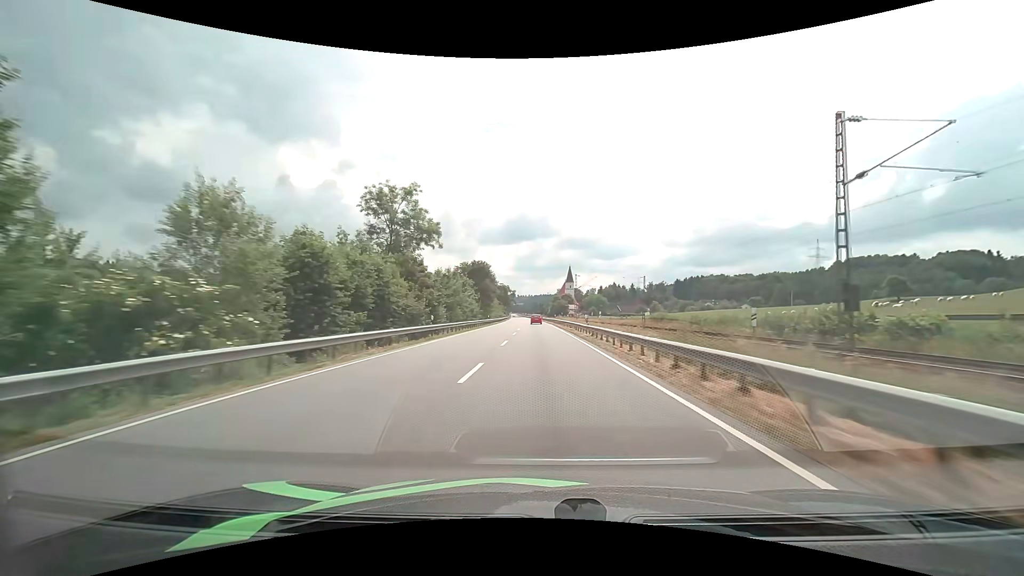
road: primary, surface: asphalt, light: Day
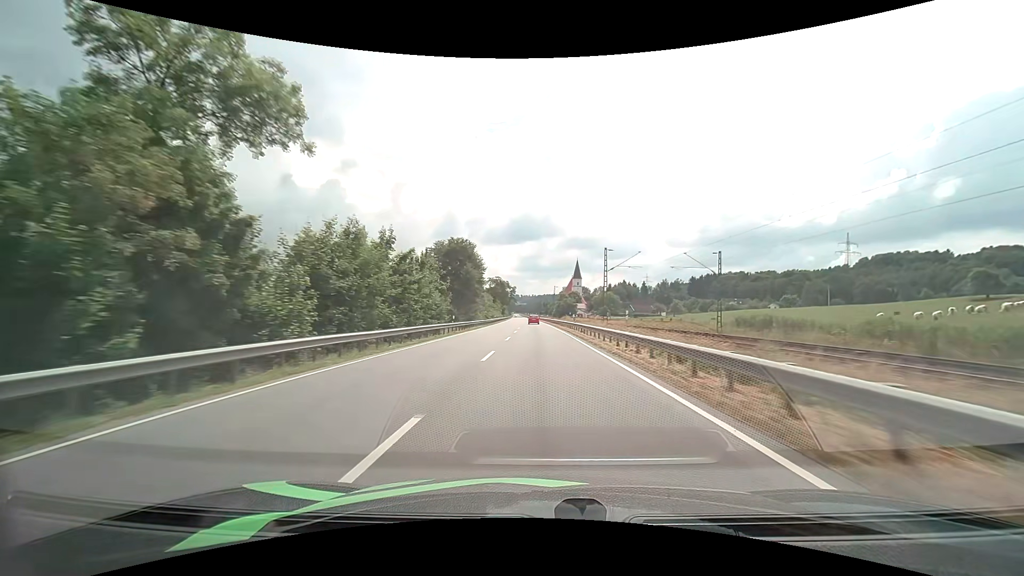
(-0.1, +31.6) m; 0°
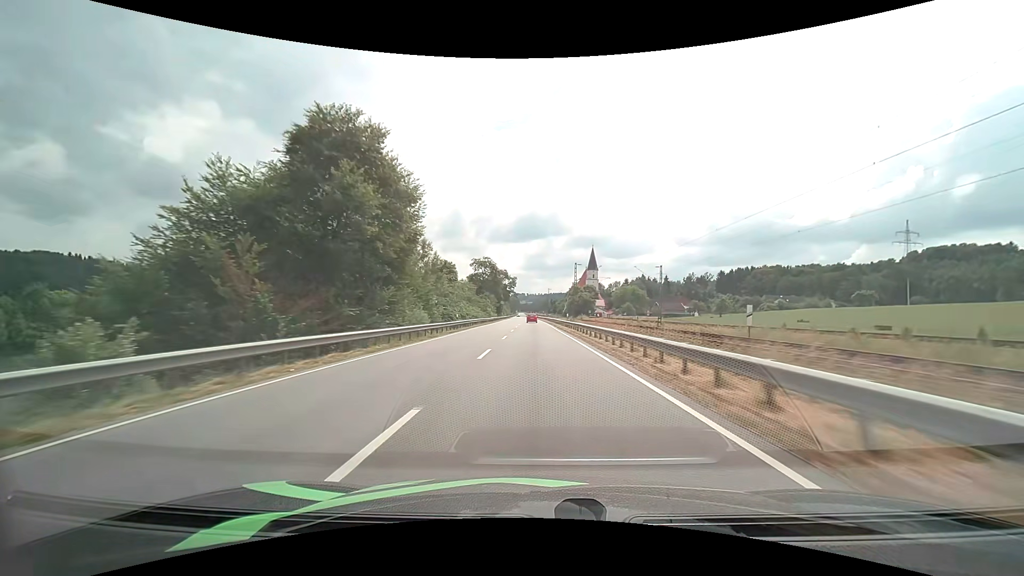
(-0.3, +47.9) m; -1°
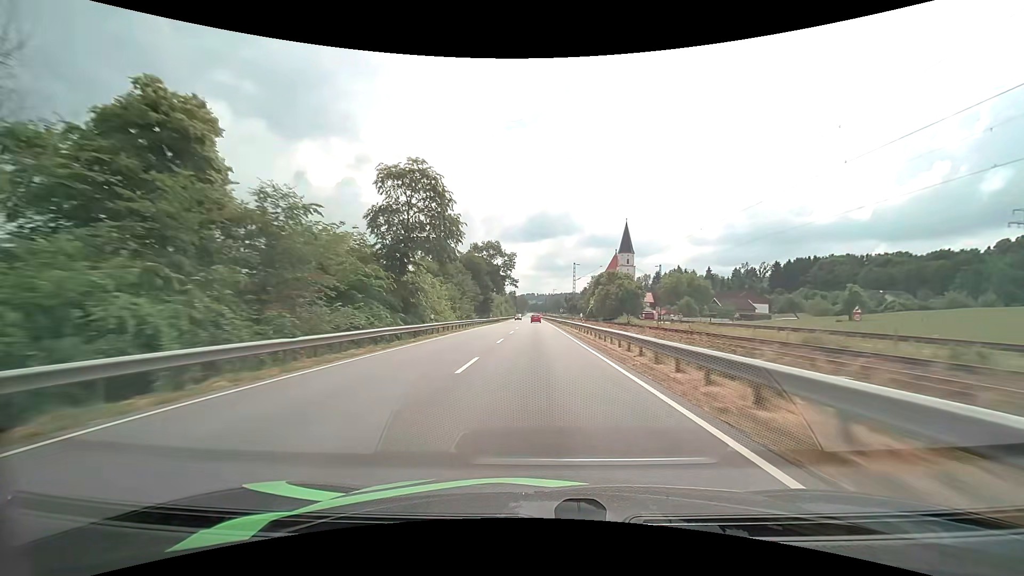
(-0.5, +64.1) m; -1°
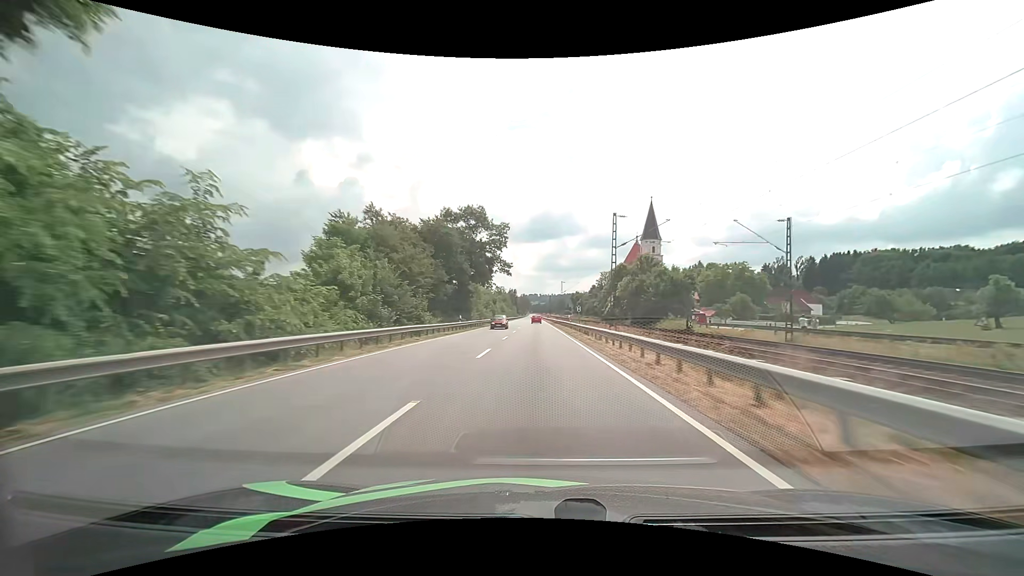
(0.0, +32.1) m; 0°
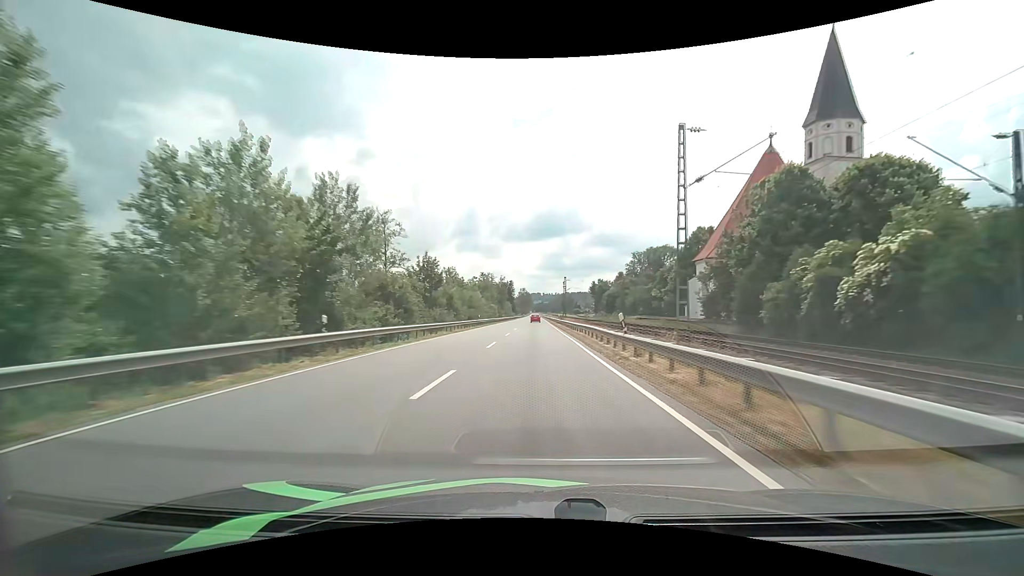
(-0.4, +80.2) m; 0°
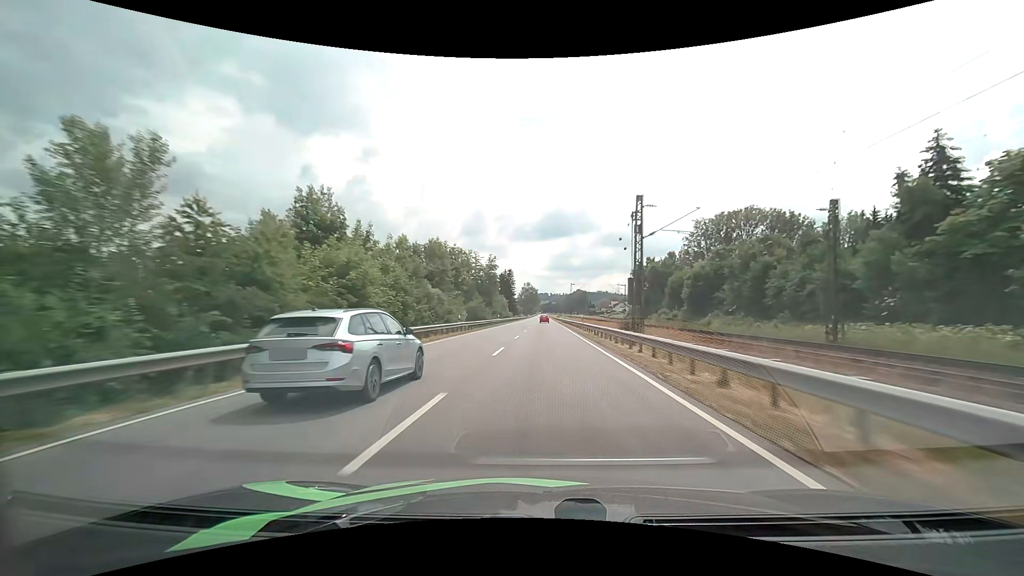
(-0.4, +64.1) m; -1°
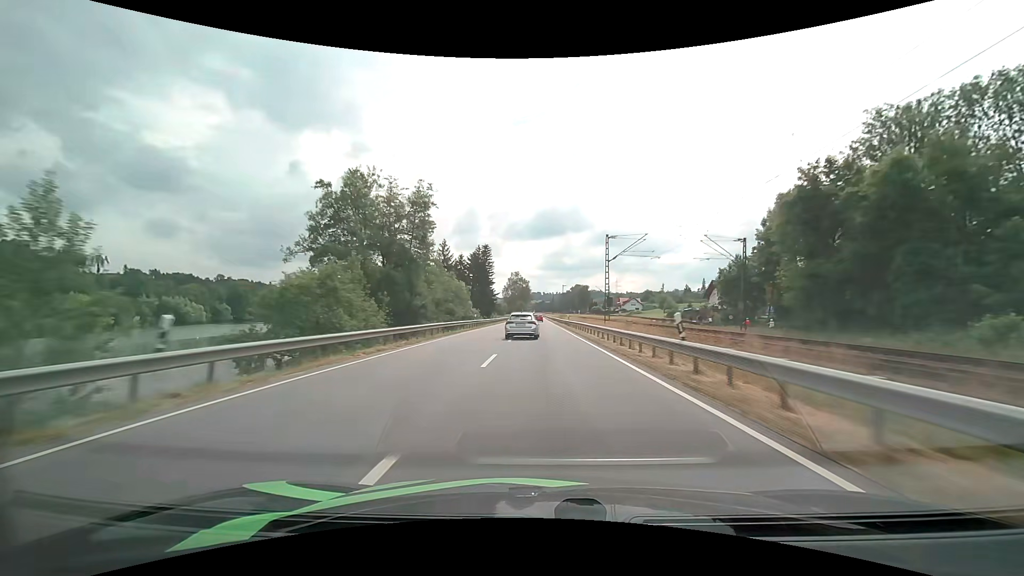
(+0.7, +64.2) m; +1°
(0, +10) (0, +20) (0, +30) (0, +40) (0, +50) (0, +60) (0, +70) (0, +80) (0, +90) (0, +100) m
